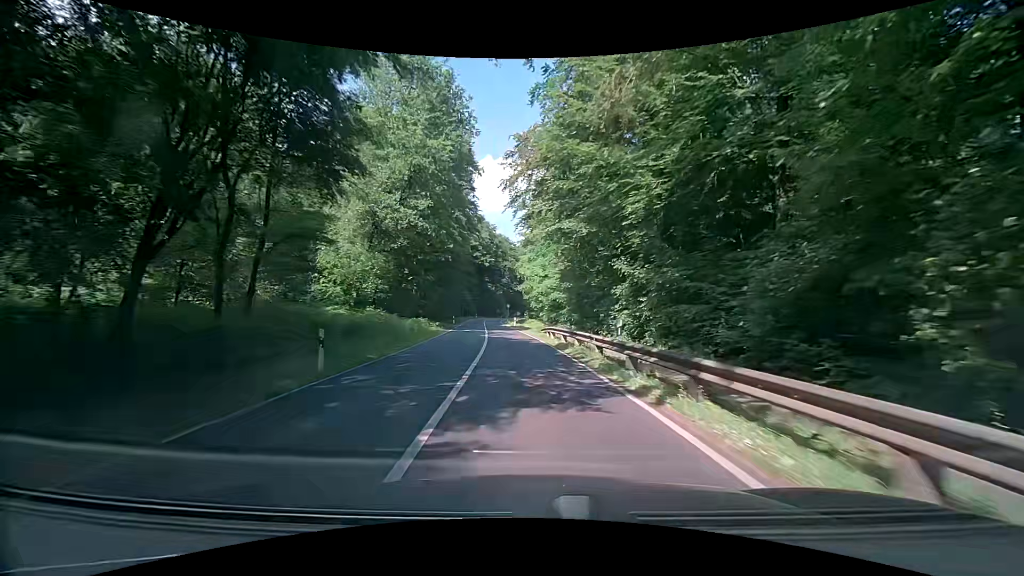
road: secondary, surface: asphalt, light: Day
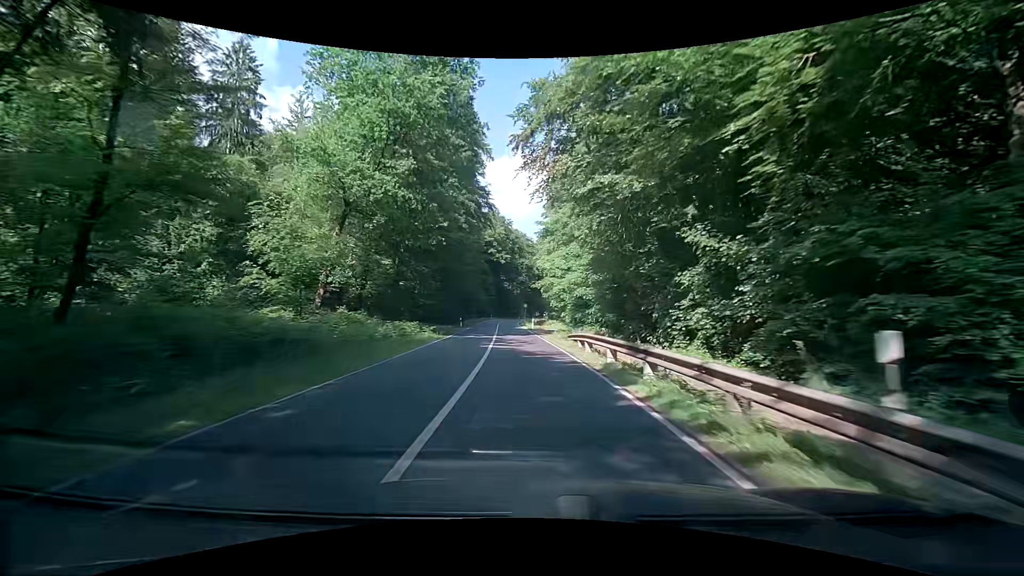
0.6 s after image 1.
(0.0, +9.4) m; 0°
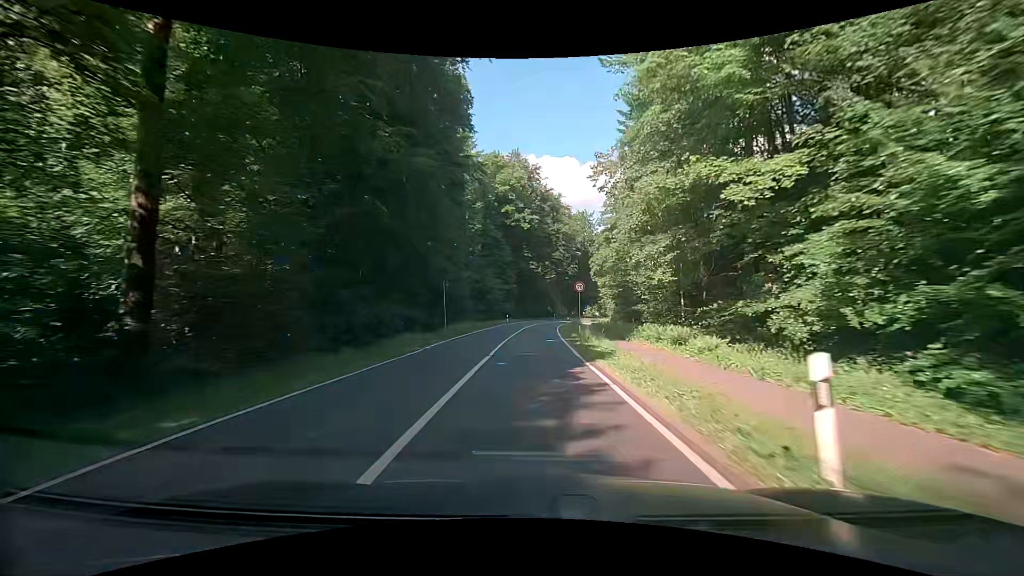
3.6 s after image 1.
(-2.7, +49.1) m; -5°
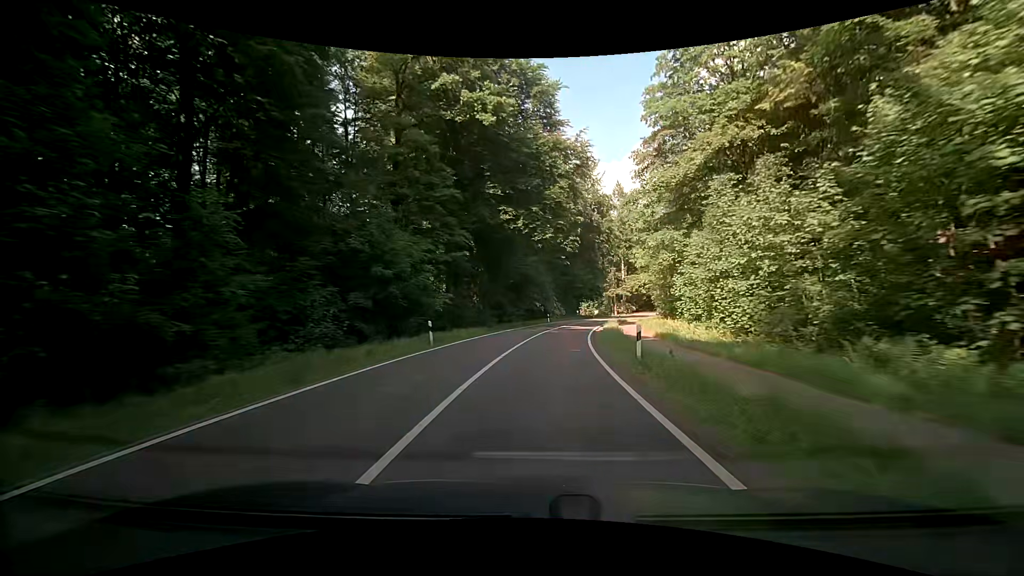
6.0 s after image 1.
(+0.3, +41.6) m; +1°
(0, +10) (+1, +20) (+1, +30) (+3, +40) (+5, +50) (+7, +59) (+10, +69) (+12, +79) (+16, +88) (+19, +97) m
